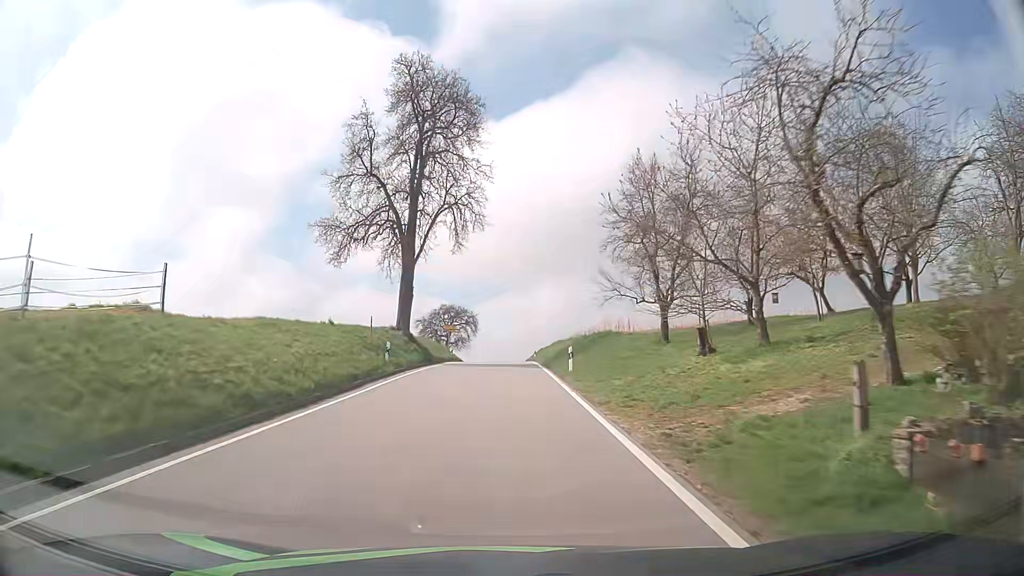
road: tertiary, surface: asphalt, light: Day
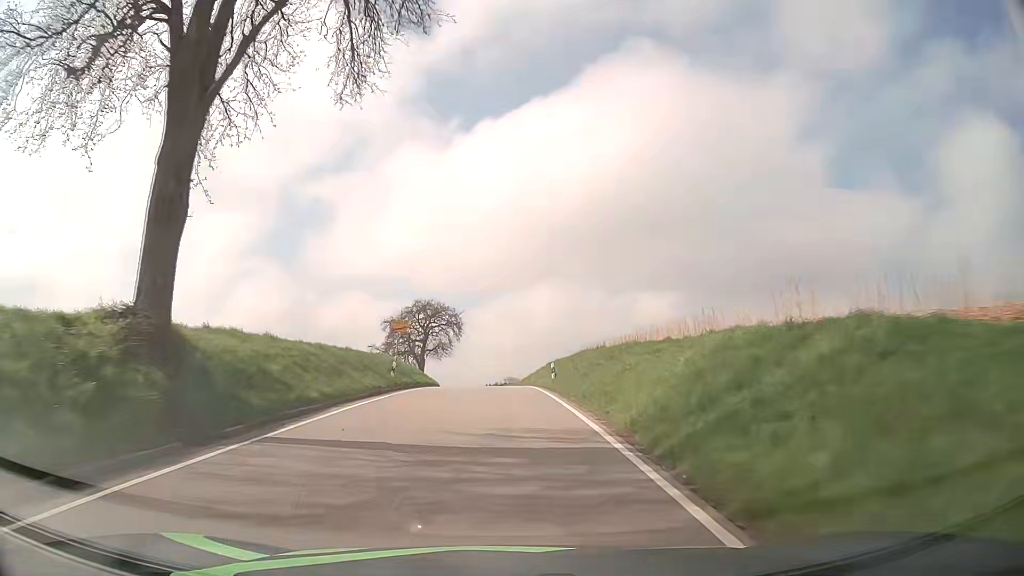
(0.0, +27.6) m; 0°
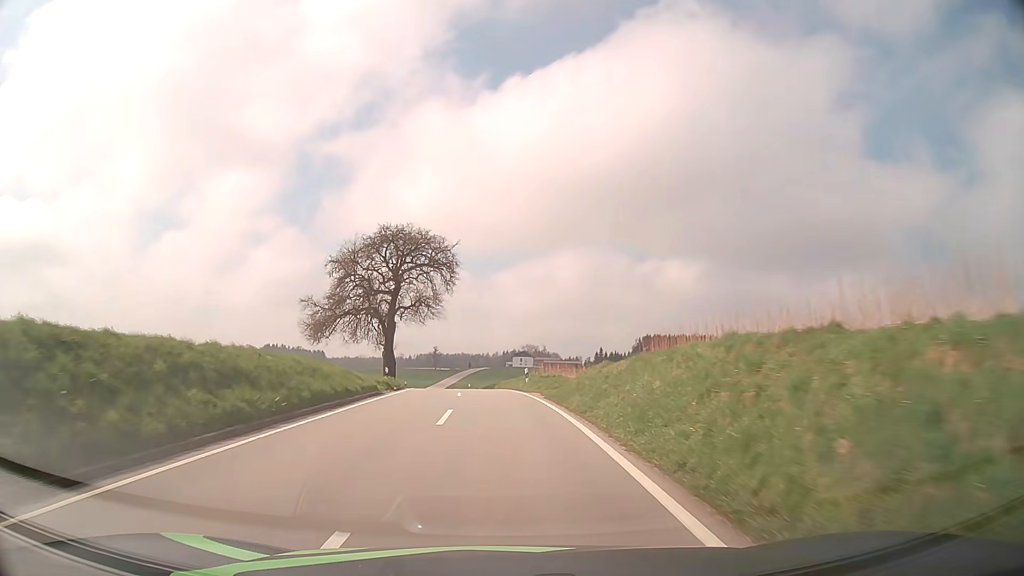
(-0.1, +37.2) m; -1°
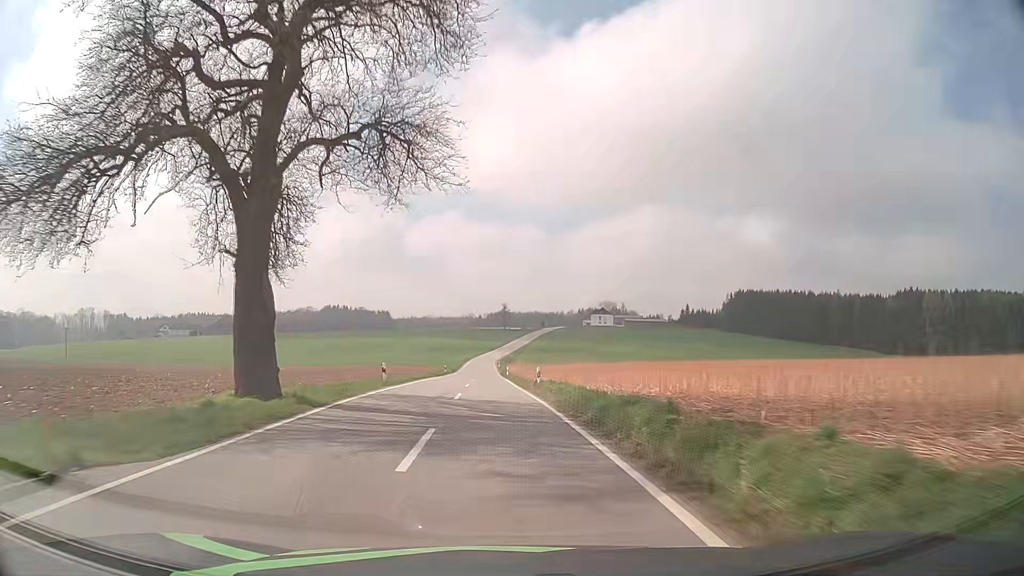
(-1.8, +41.9) m; -6°
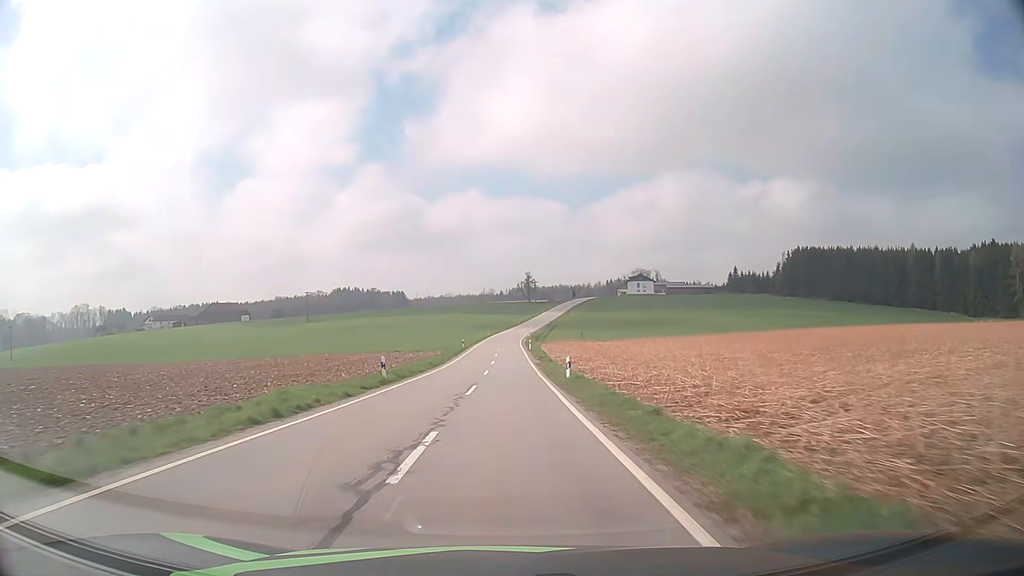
(-1.3, +49.3) m; -2°
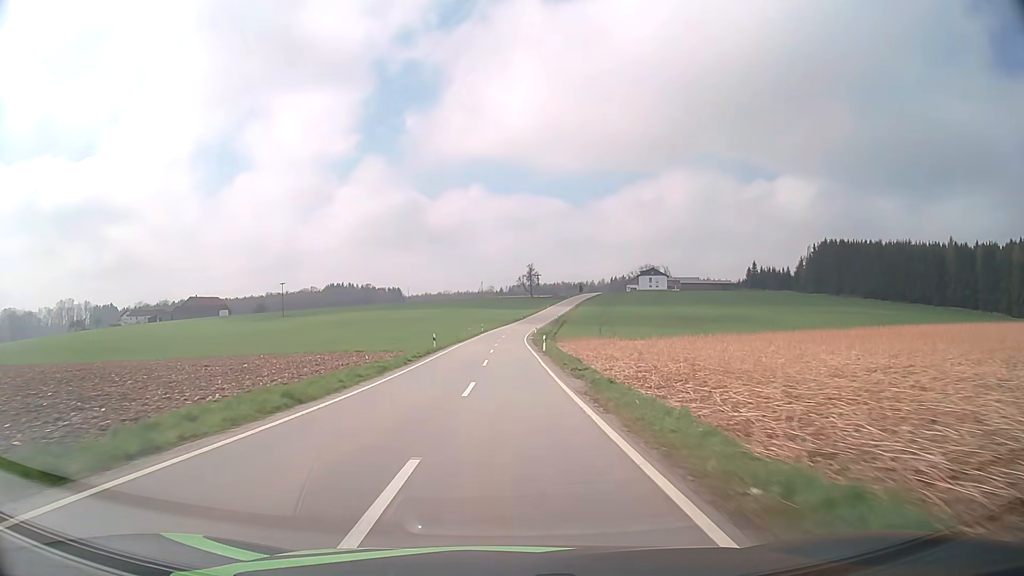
(0.0, +27.3) m; 0°
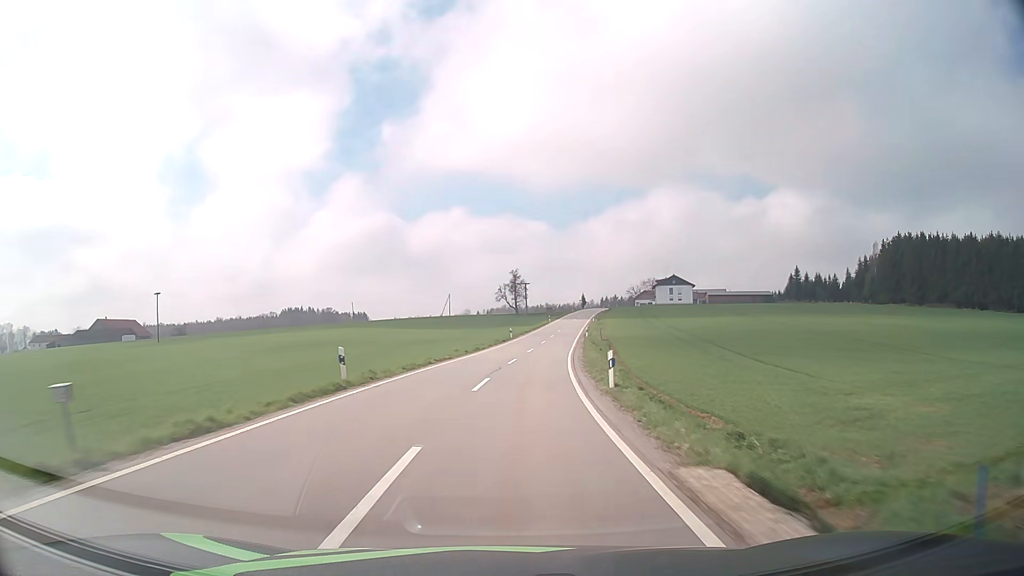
(+0.4, +71.0) m; +2°
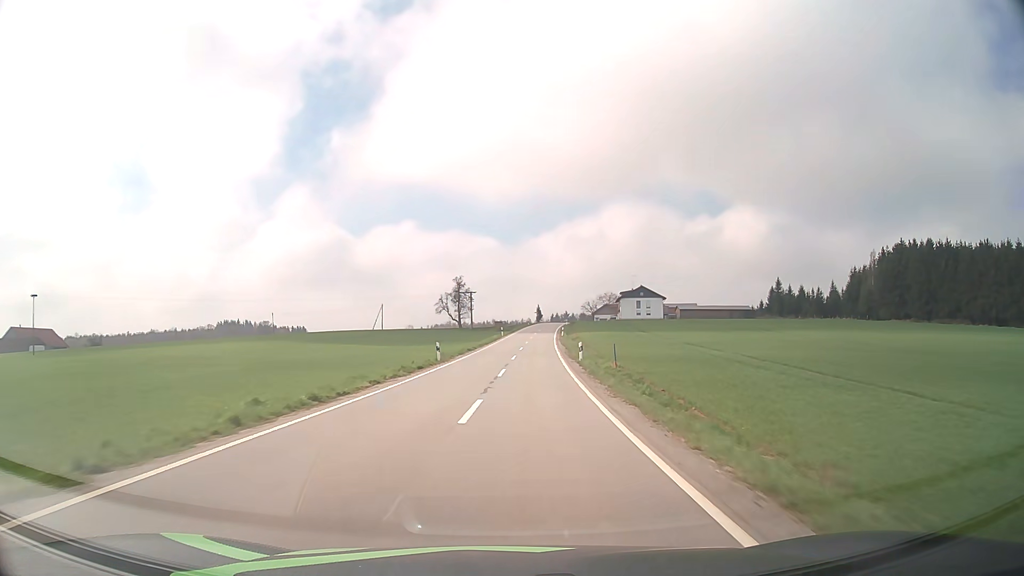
(+1.0, +29.2) m; +4°
(0, +10) (+1, +20) (+1, +30) (+2, +40) (+2, +50) (+3, +60) (+4, +70) (+5, +80) (+6, +90) (+7, +100) m
